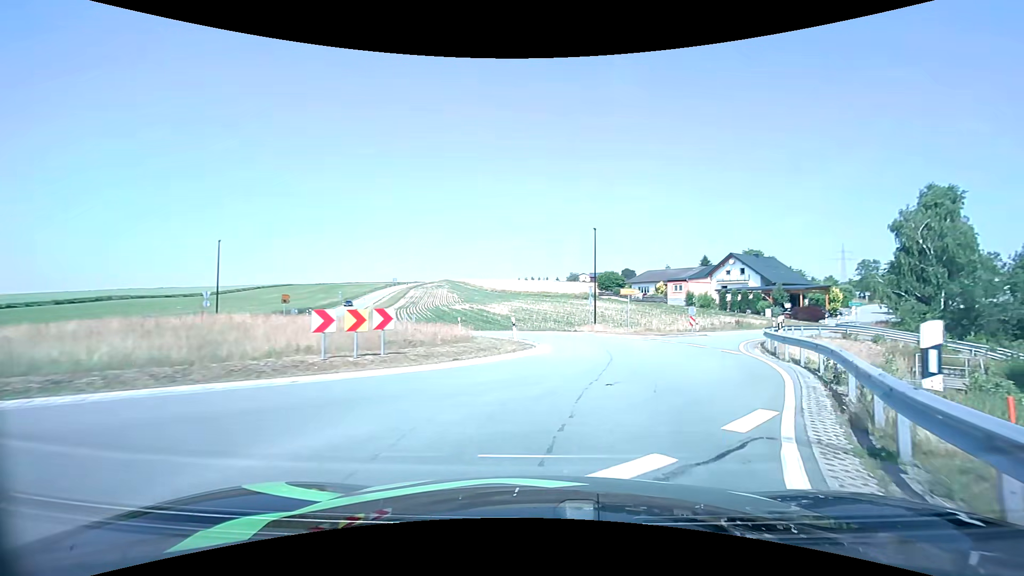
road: tertiary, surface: asphalt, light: Day
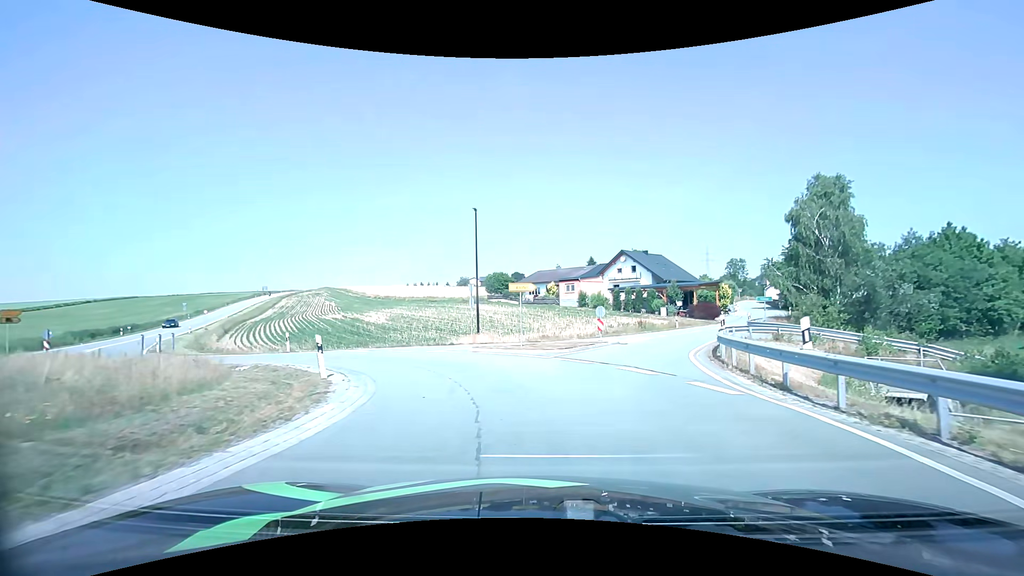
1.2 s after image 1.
(+1.3, +9.5) m; +13°
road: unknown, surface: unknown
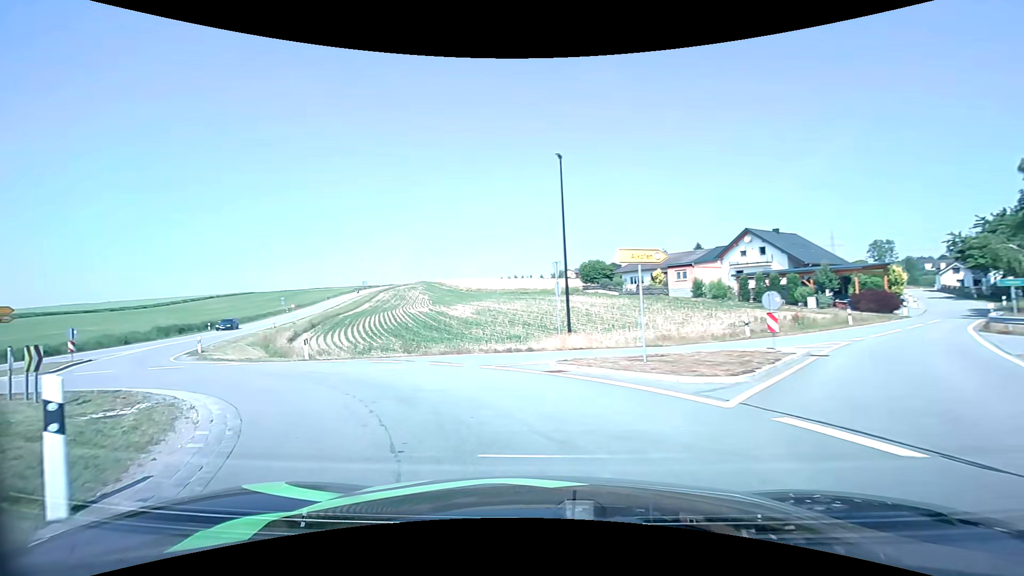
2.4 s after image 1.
(-0.5, +9.1) m; -11°
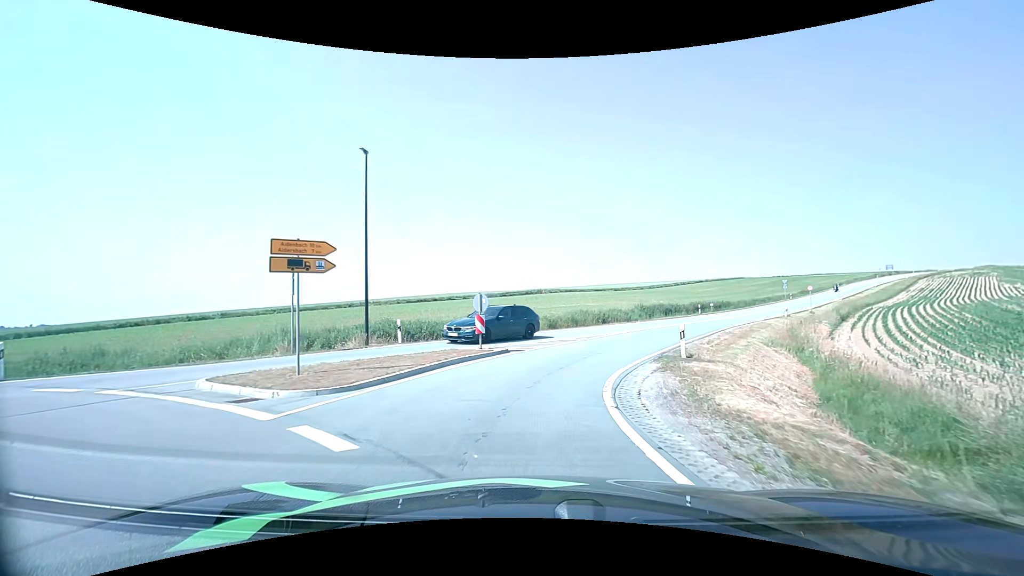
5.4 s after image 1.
(-10.9, +18.4) m; -52°
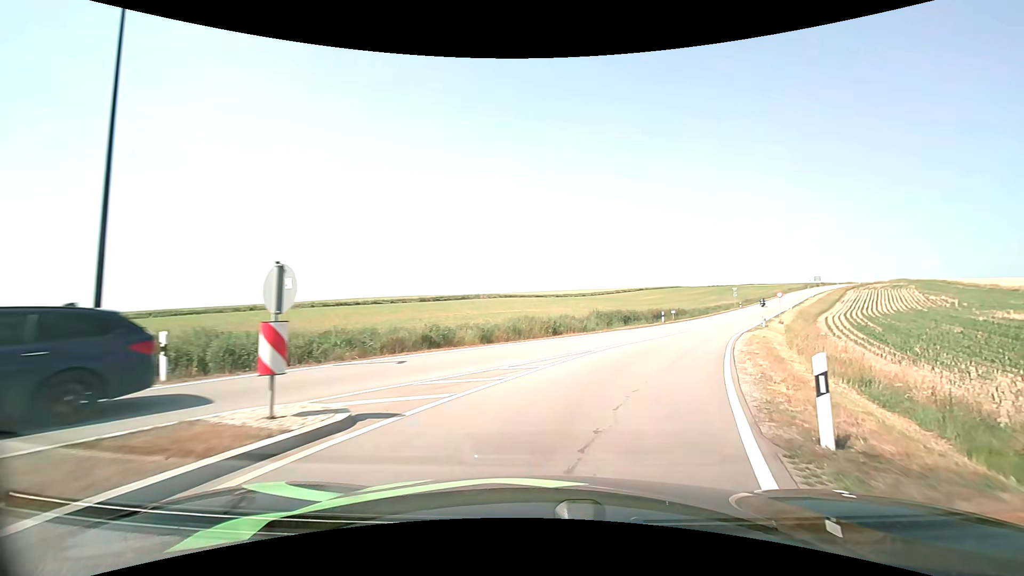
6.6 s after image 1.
(+0.3, +10.2) m; +7°
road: tertiary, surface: asphalt
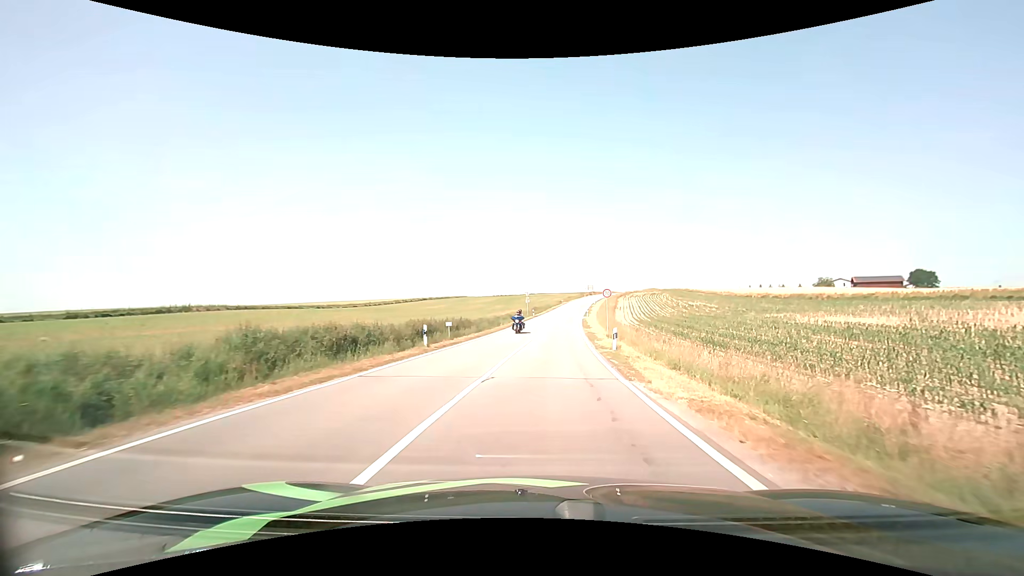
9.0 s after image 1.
(+6.0, +23.9) m; +23°
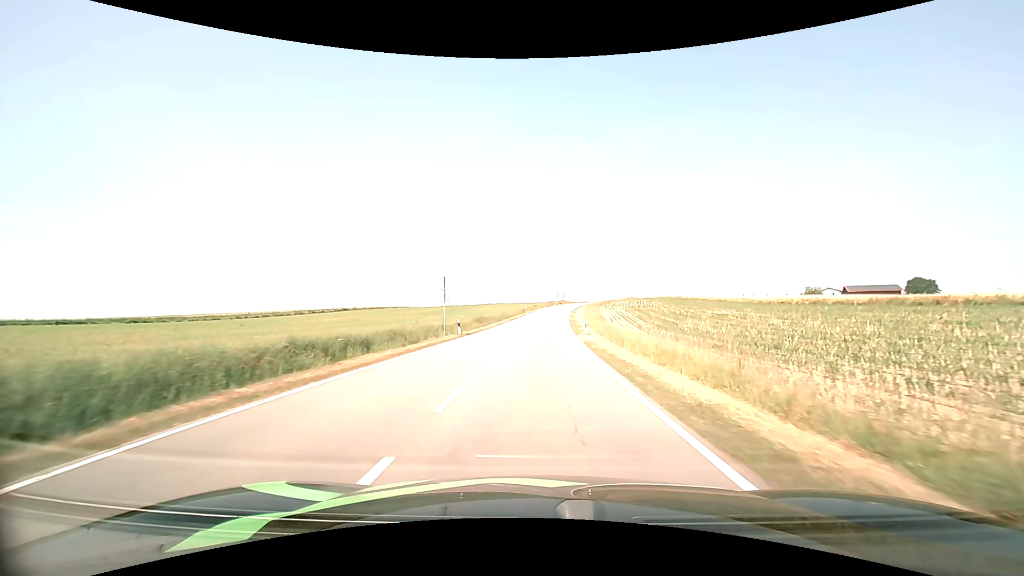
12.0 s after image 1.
(+1.9, +42.3) m; +4°
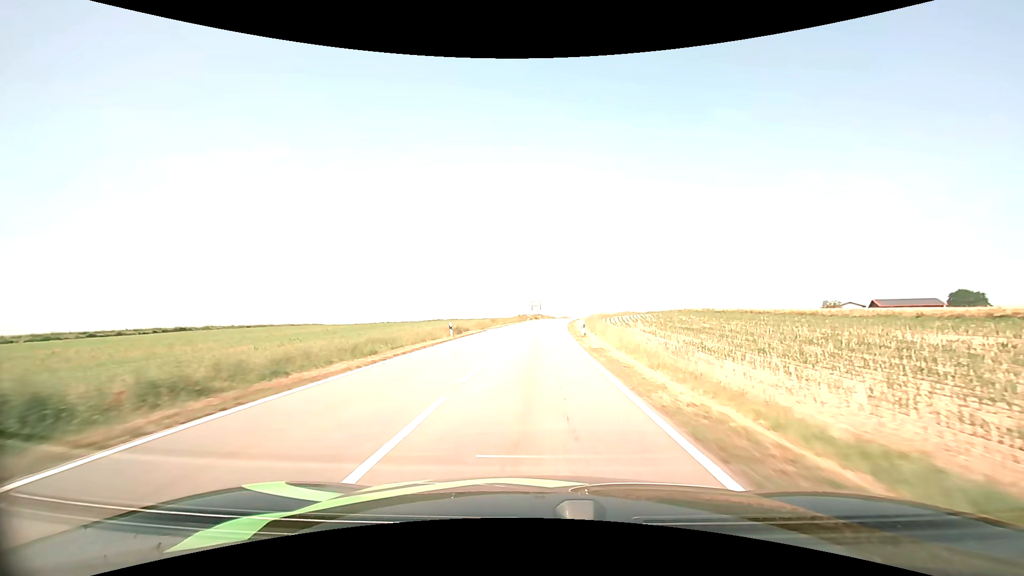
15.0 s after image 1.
(+1.5, +52.9) m; +3°
(0, +10) (0, +20) (0, +30) (+1, +40) (+1, +50) (+2, +60) (+3, +70) (+3, +80) (+4, +90) (+6, +100) m
